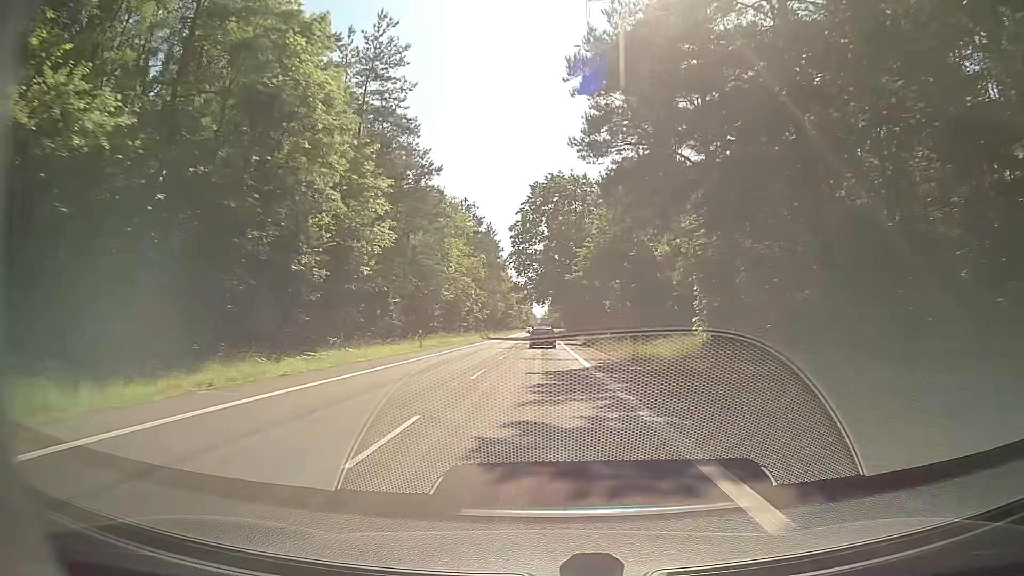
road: secondary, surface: asphalt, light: Day
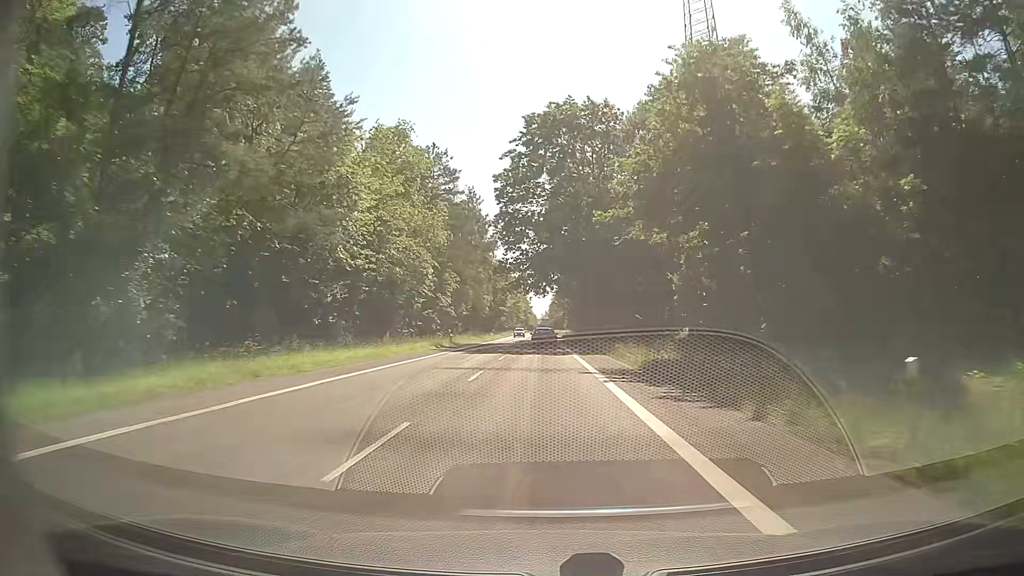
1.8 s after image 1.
(-0.1, +34.8) m; 0°
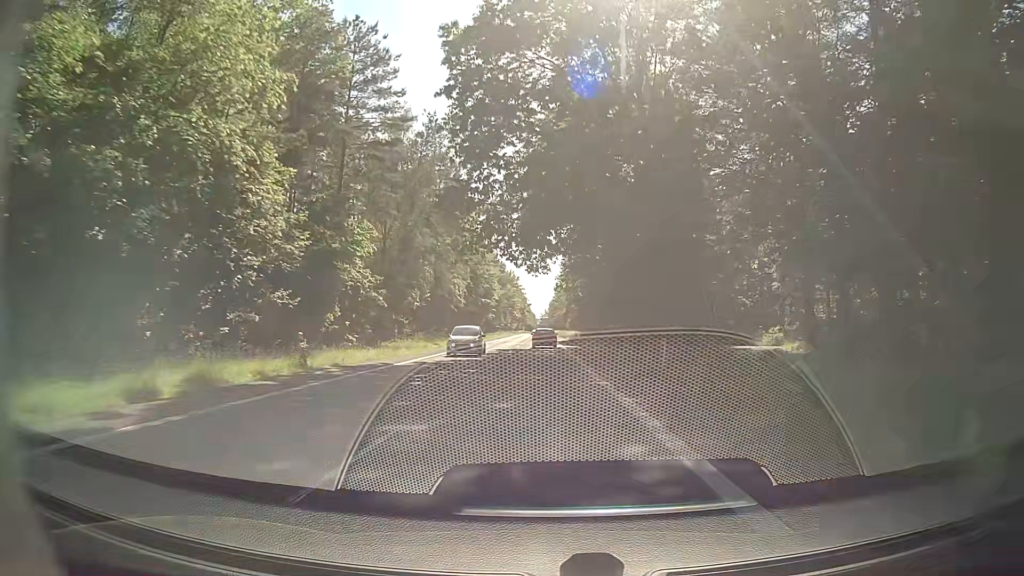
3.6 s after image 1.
(-0.2, +34.9) m; 0°
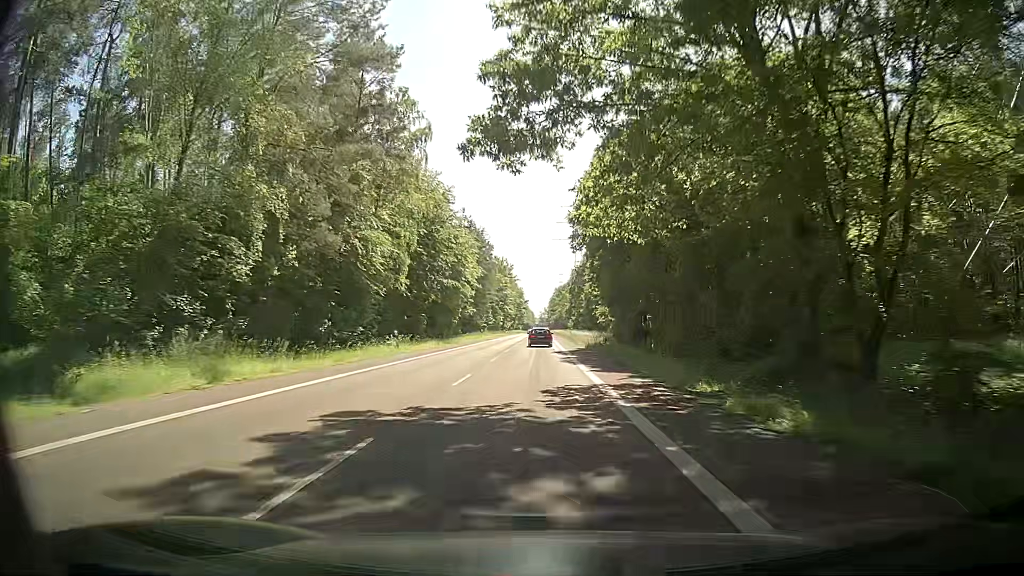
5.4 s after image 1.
(-0.1, +34.9) m; 0°
(0, +10) (0, +20) (0, +30) (0, +40) (0, +50) (0, +60) (0, +70) (0, +80) (-1, +90) (-1, +100) m
